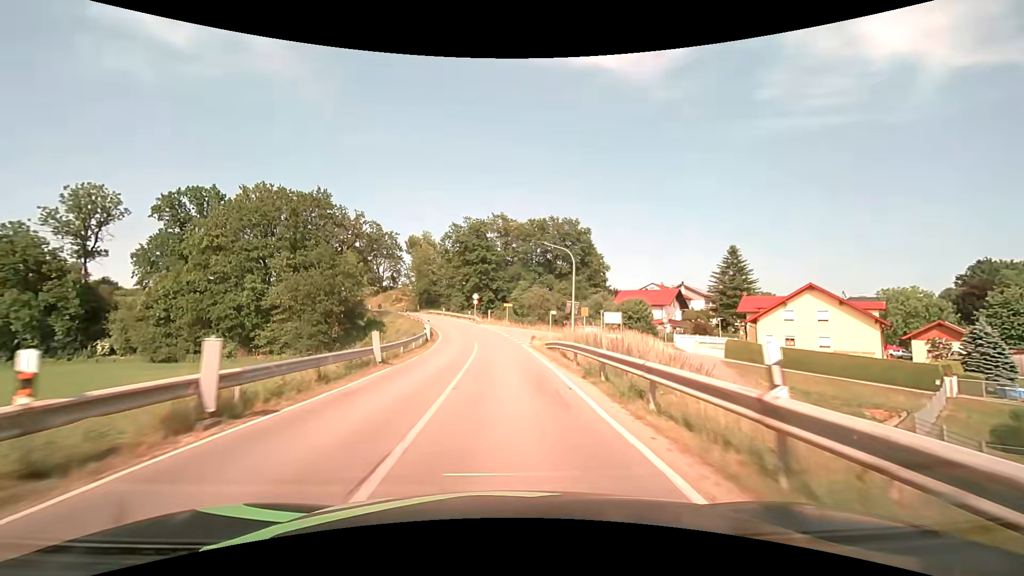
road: secondary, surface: asphalt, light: Day
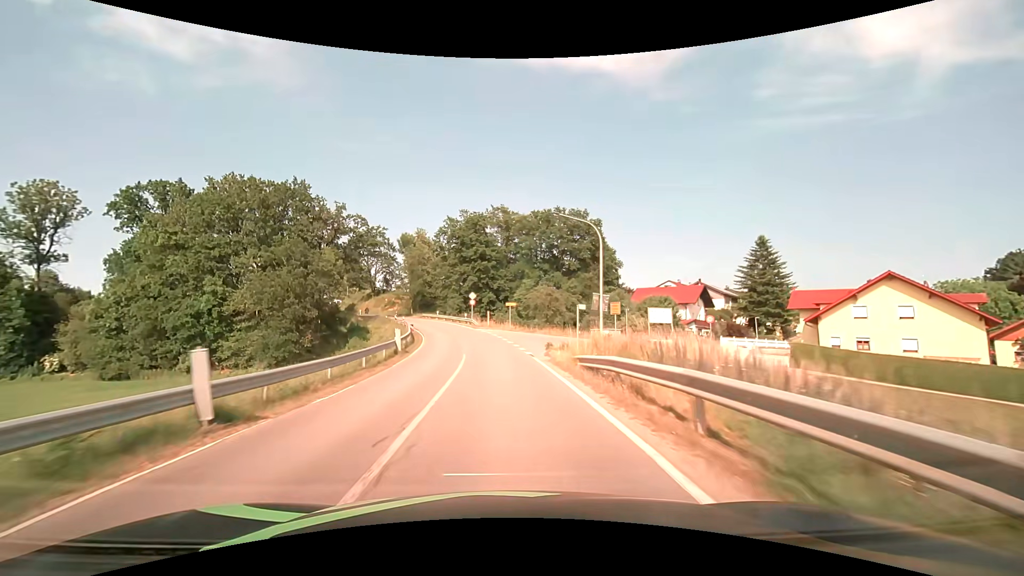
(0.0, +10.6) m; -1°
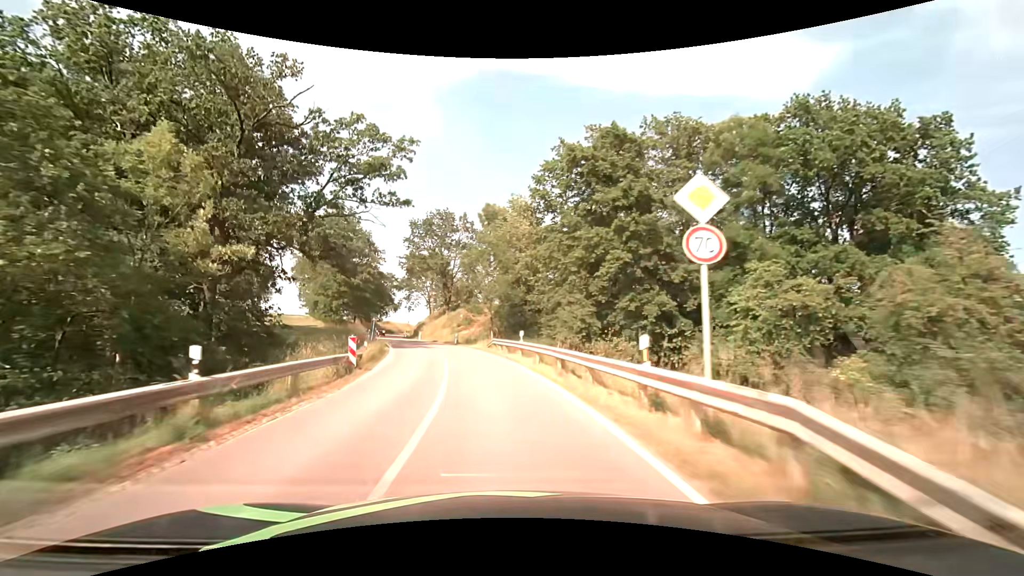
(-5.0, +51.5) m; -14°
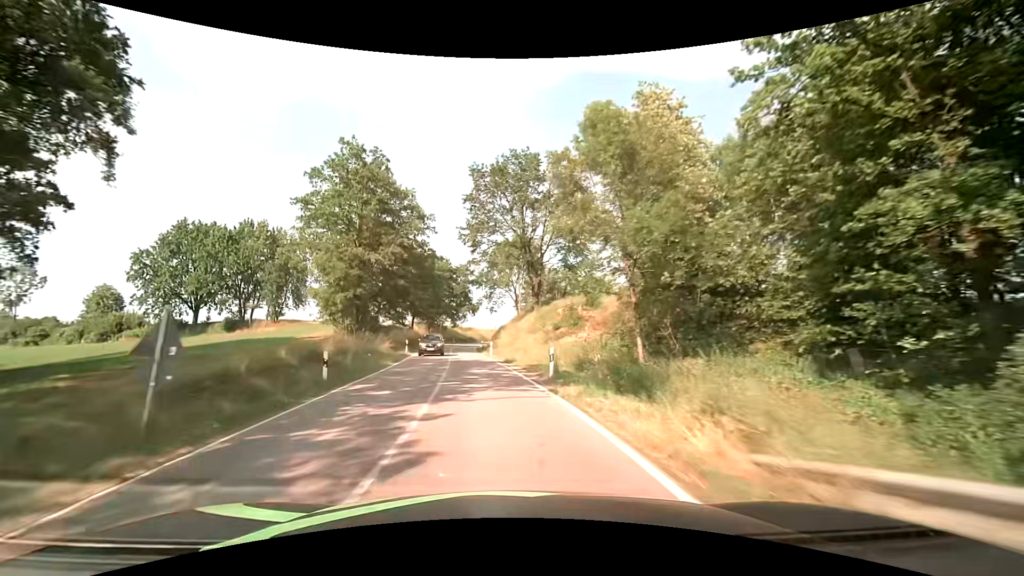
(-2.8, +30.5) m; -11°
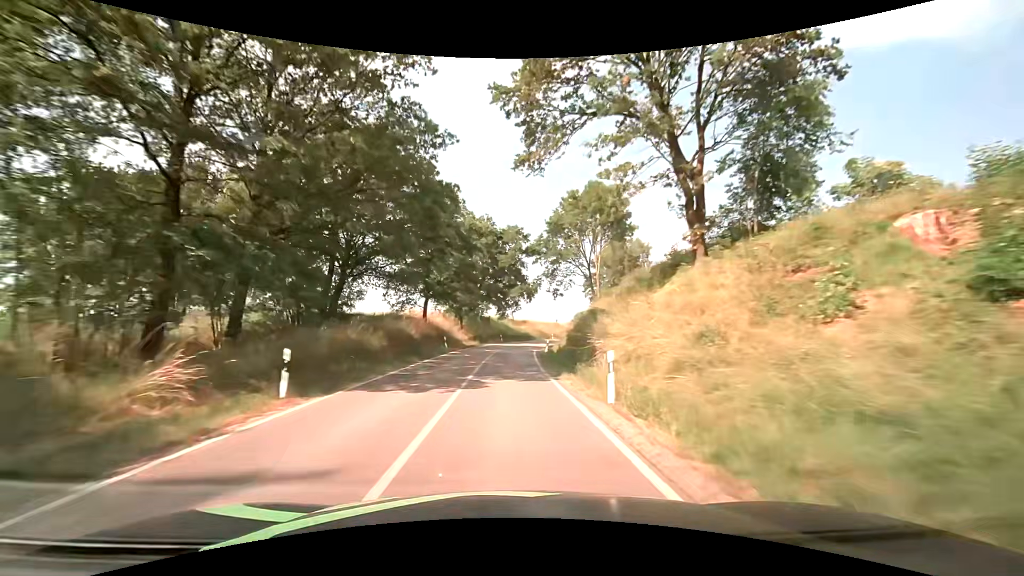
(-2.5, +31.1) m; -7°
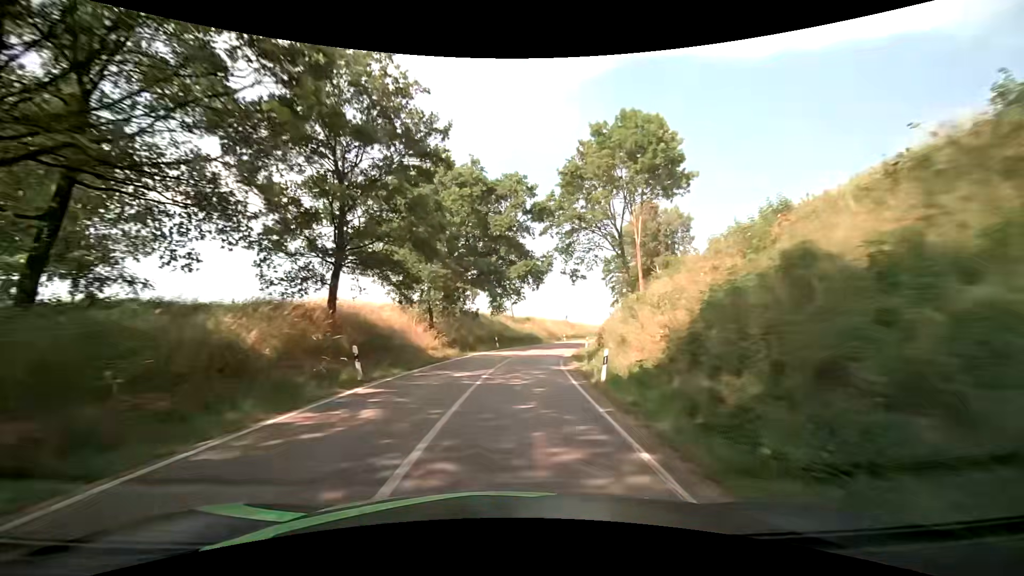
(0.0, +21.2) m; 0°
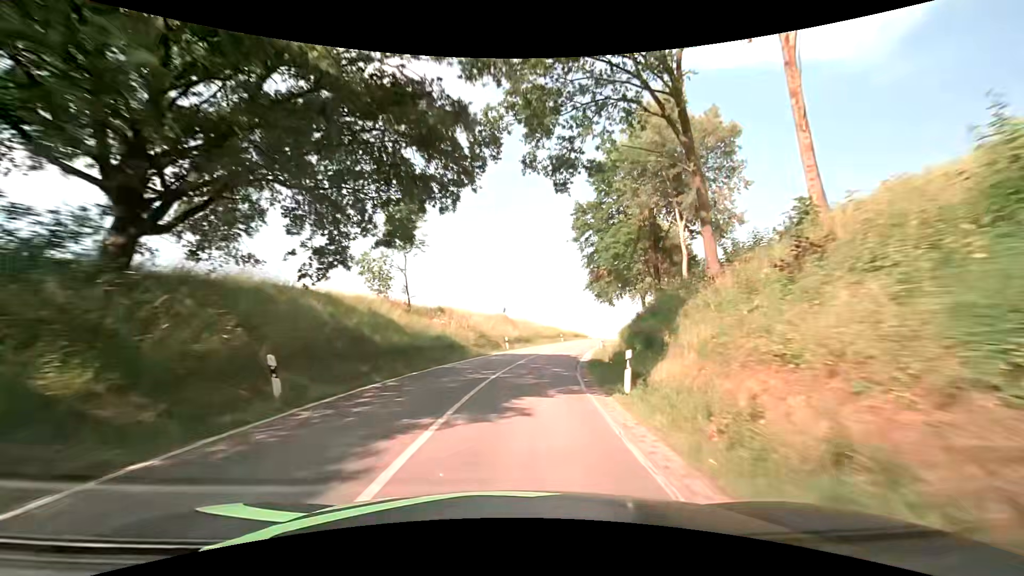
(+1.9, +31.8) m; +8°
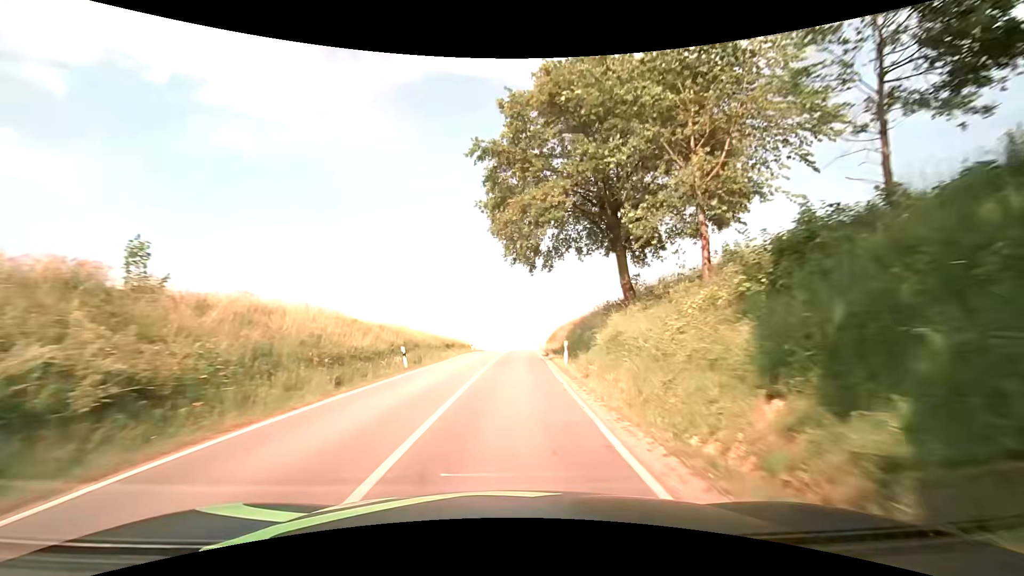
(+5.7, +42.1) m; +14°
(0, +10) (0, +20) (+1, +30) (+1, +40) (+2, +50) (+2, +60) (+2, +70) (+3, +80) (+3, +90) (+3, +100) m
